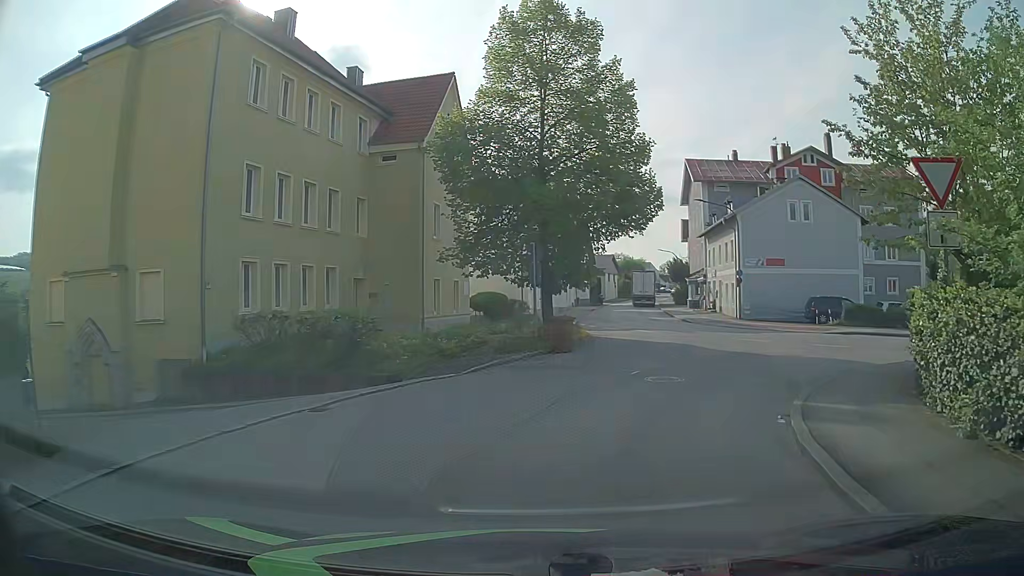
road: residential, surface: asphalt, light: Day
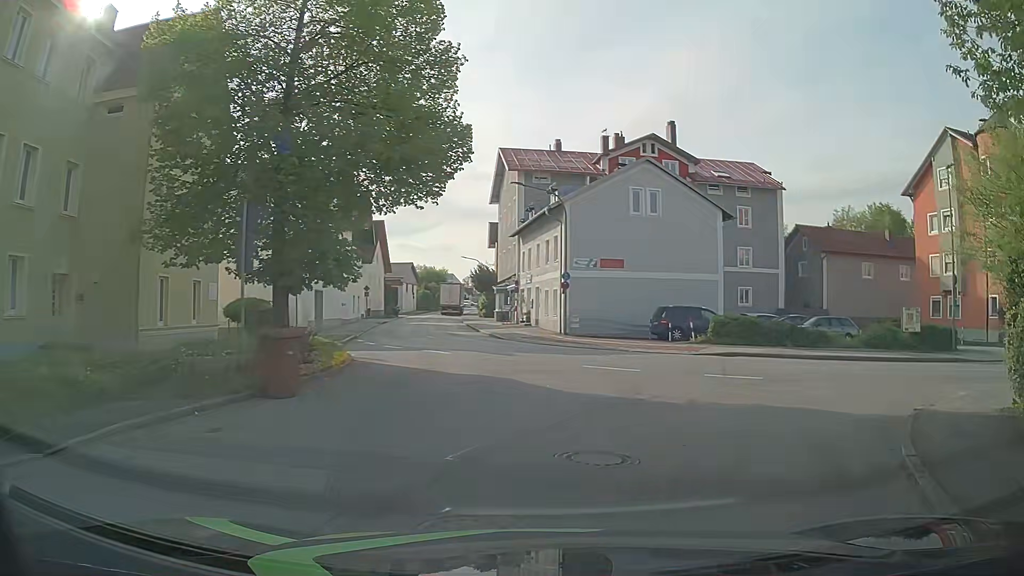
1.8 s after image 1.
(+1.4, +8.9) m; +19°
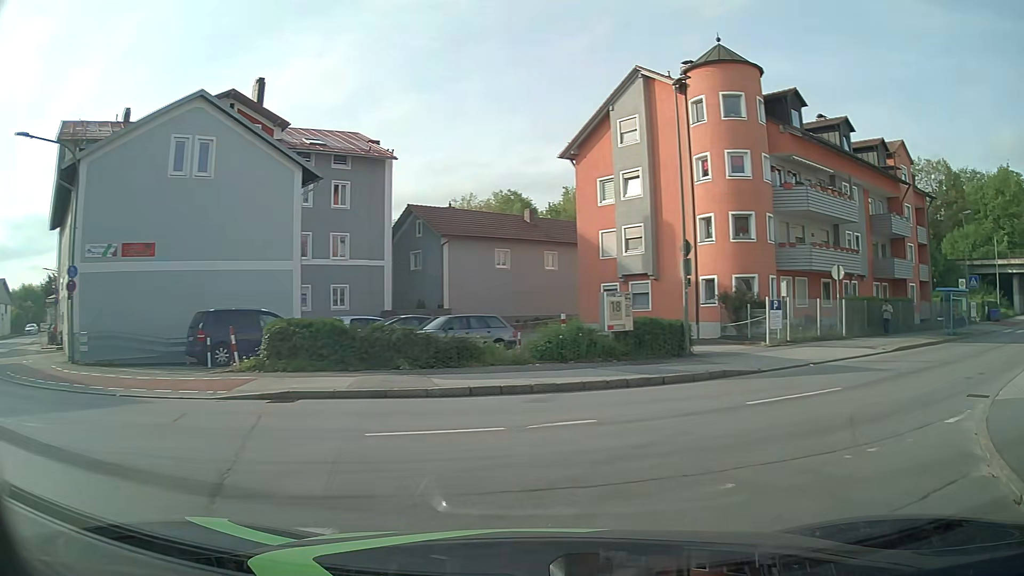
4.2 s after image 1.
(+3.2, +11.5) m; +34°
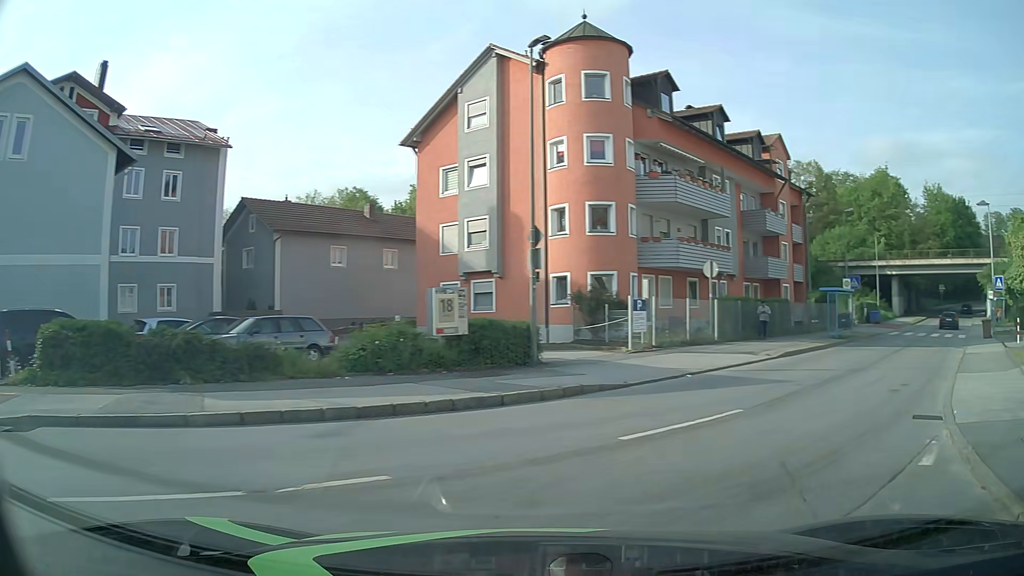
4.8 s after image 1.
(+0.2, +3.3) m; +11°
(+3, +9) (+10, +17) (+16, +25) (+22, +33) (+29, +40) (+35, +48) (+41, +56) (+48, +63) (+54, +71) (+60, +79) m
